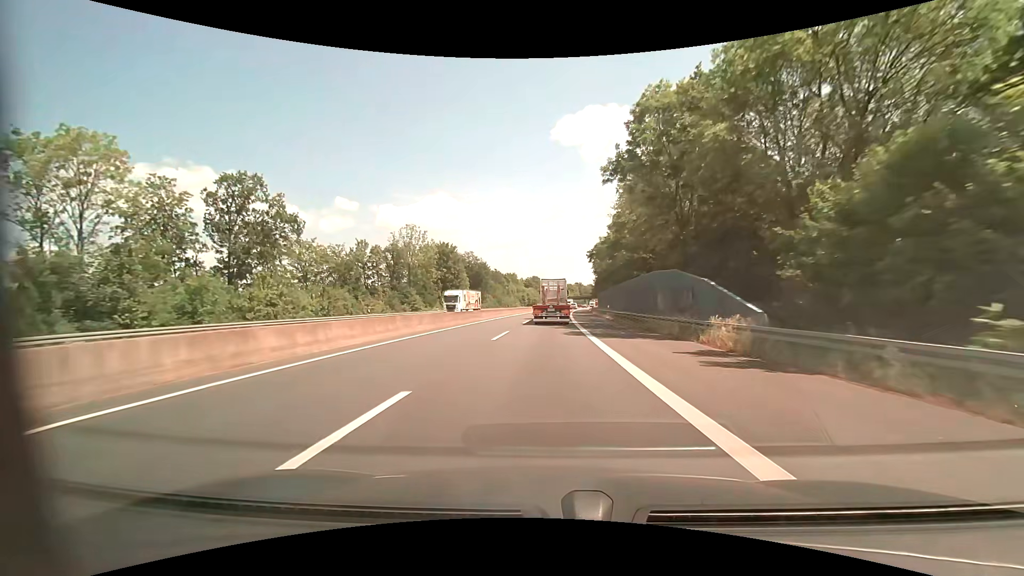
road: motorway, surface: asphalt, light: Day
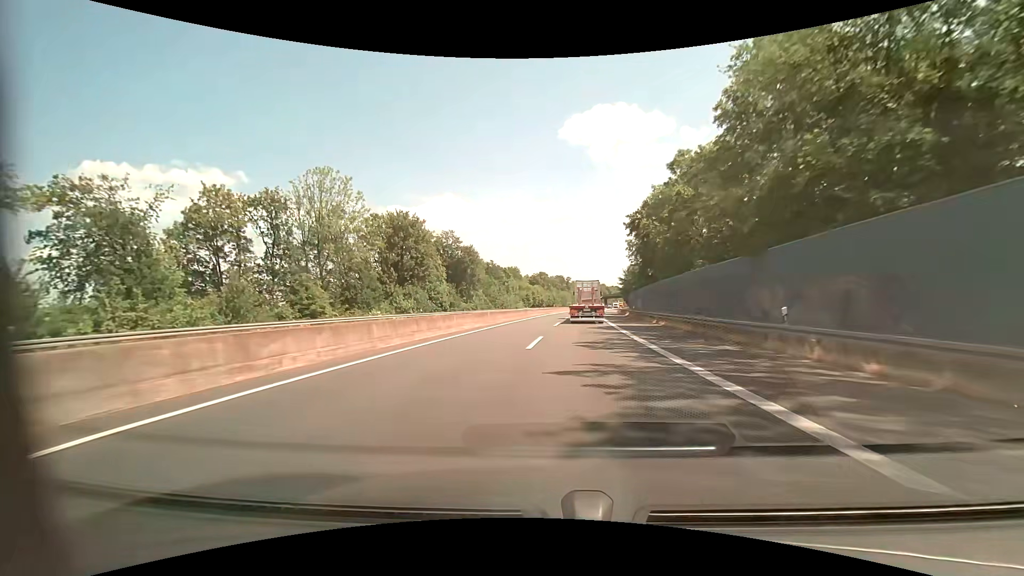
(-0.1, +40.0) m; -1°
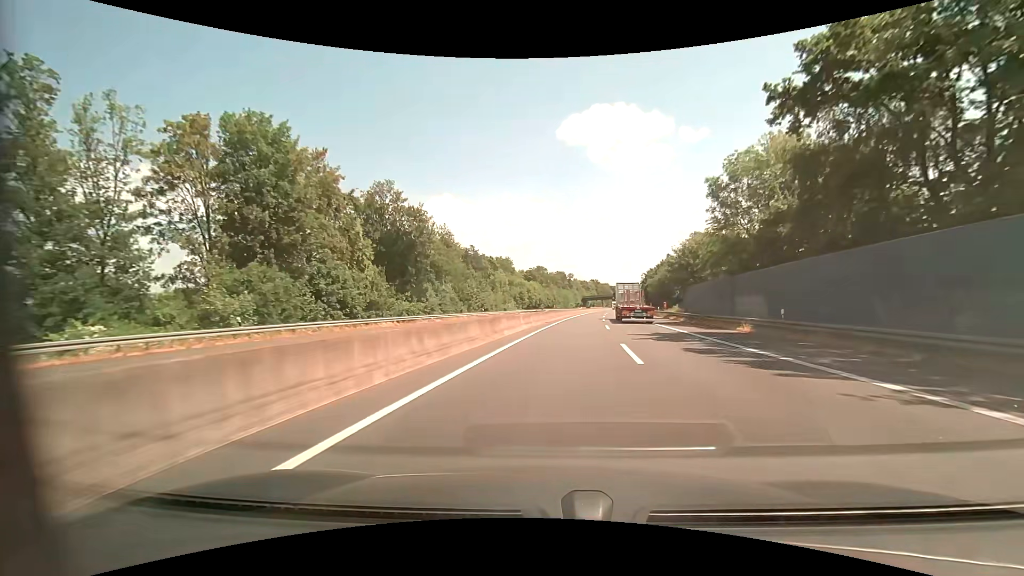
(-0.4, +39.6) m; 0°
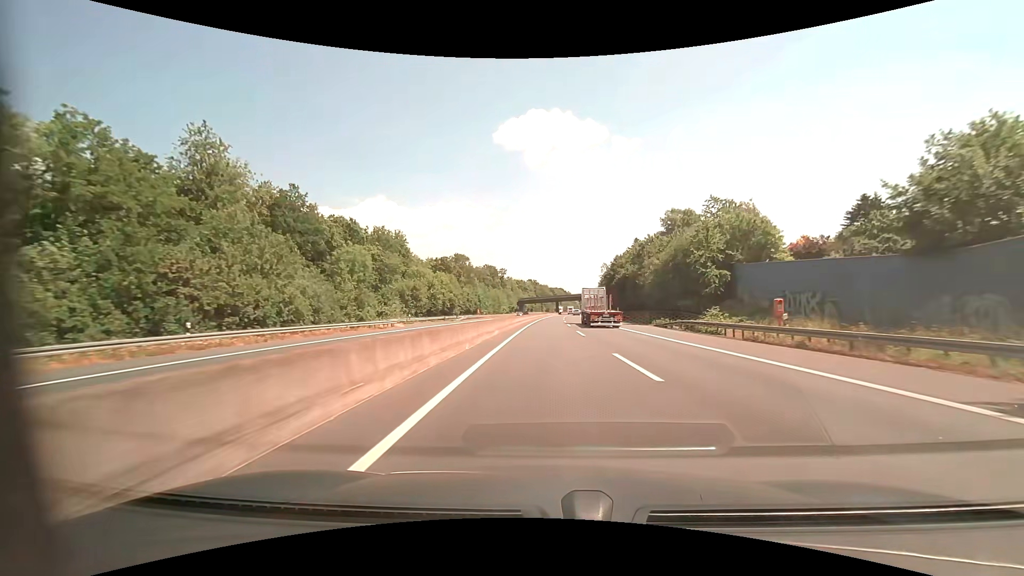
(+4.2, +56.8) m; +8°
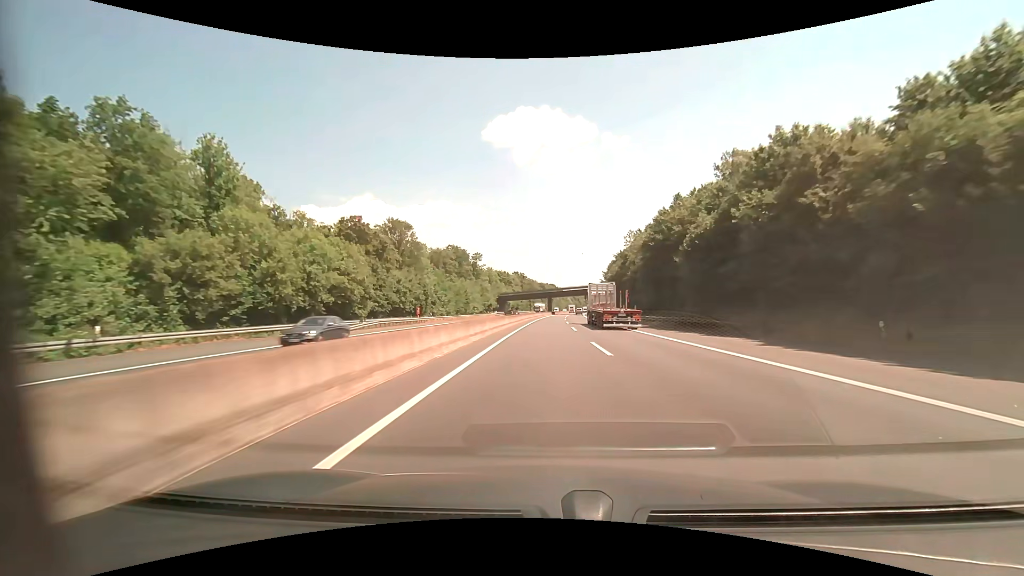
(+0.4, +49.7) m; +1°
(0, +10) (0, +20) (0, +30) (0, +40) (+1, +50) (+1, +60) (+1, +70) (+1, +80) (+2, +90) (+2, +100) m
